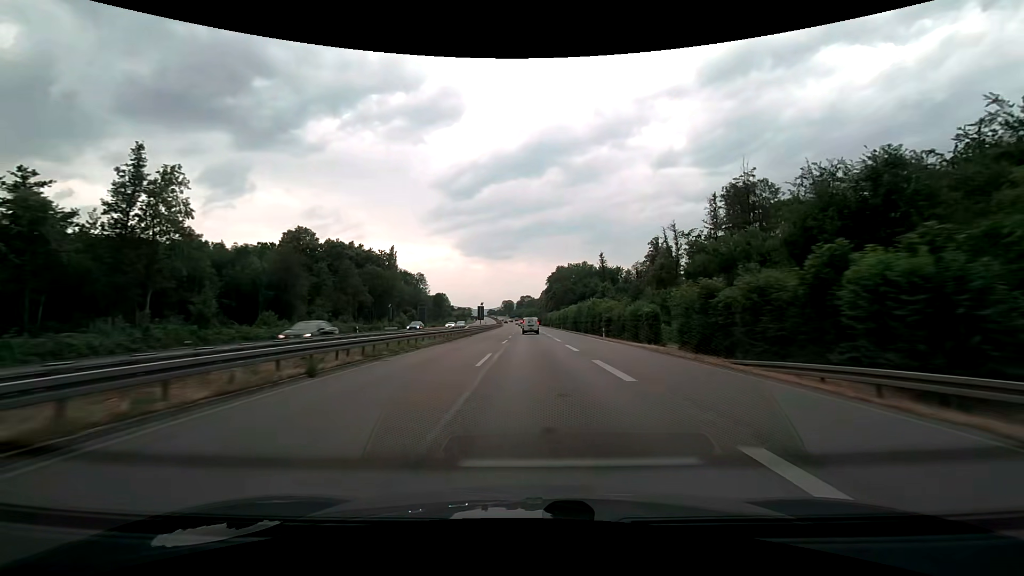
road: trunk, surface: asphalt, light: Day
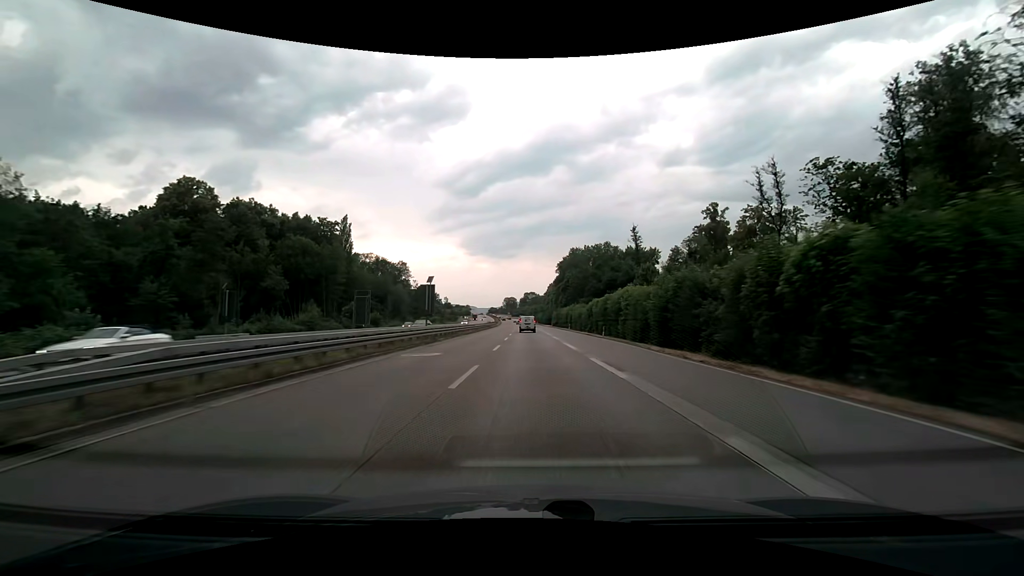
(+0.1, +47.4) m; 0°
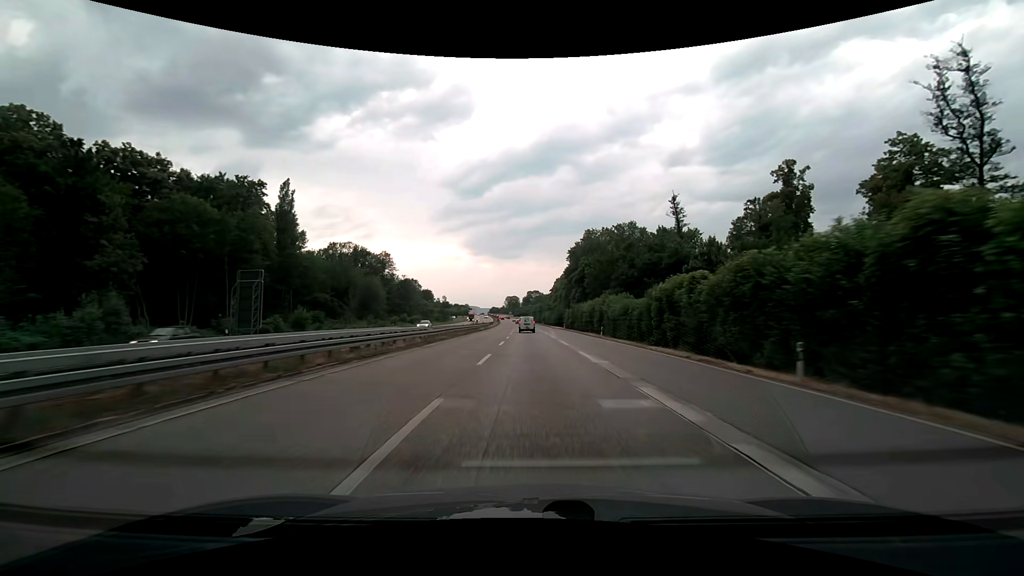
(-0.1, +31.7) m; -1°
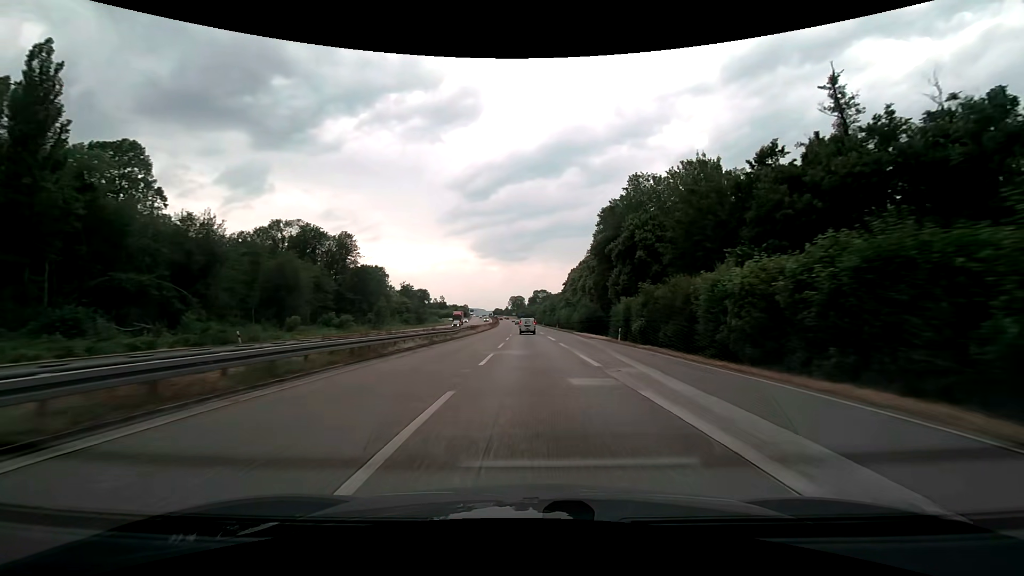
(-0.1, +47.8) m; 0°
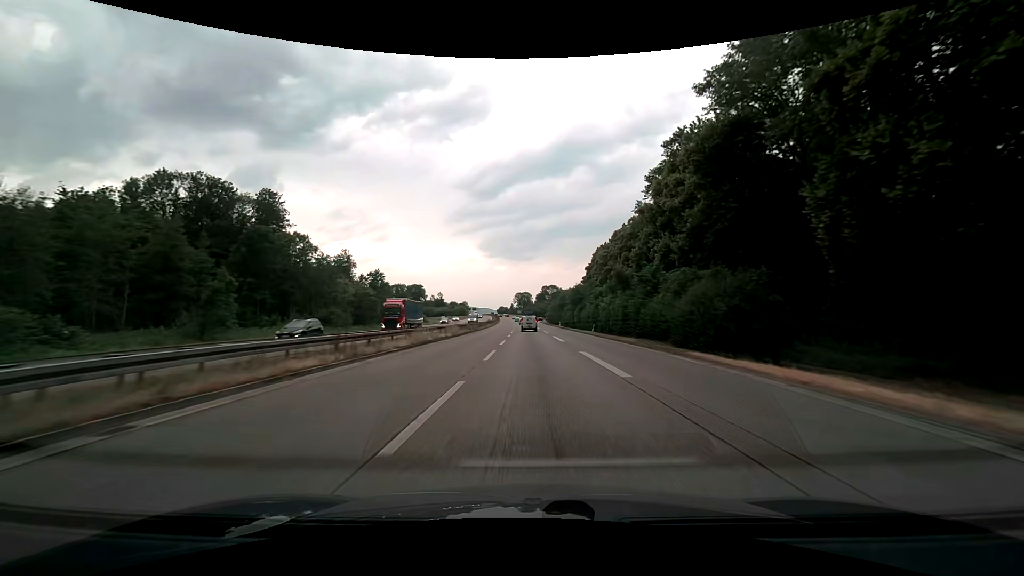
(-0.4, +47.6) m; -1°
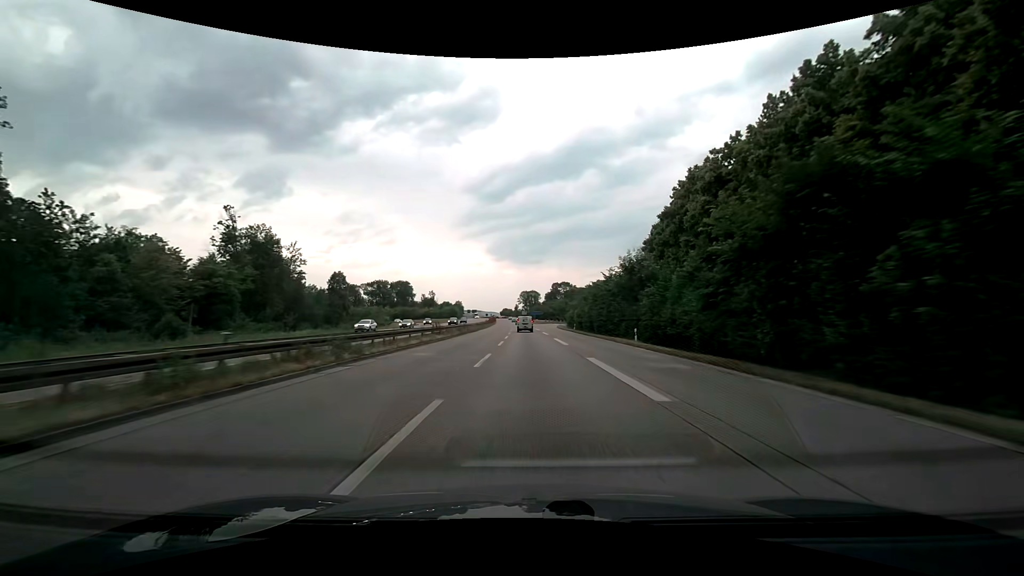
(-0.7, +63.6) m; -1°
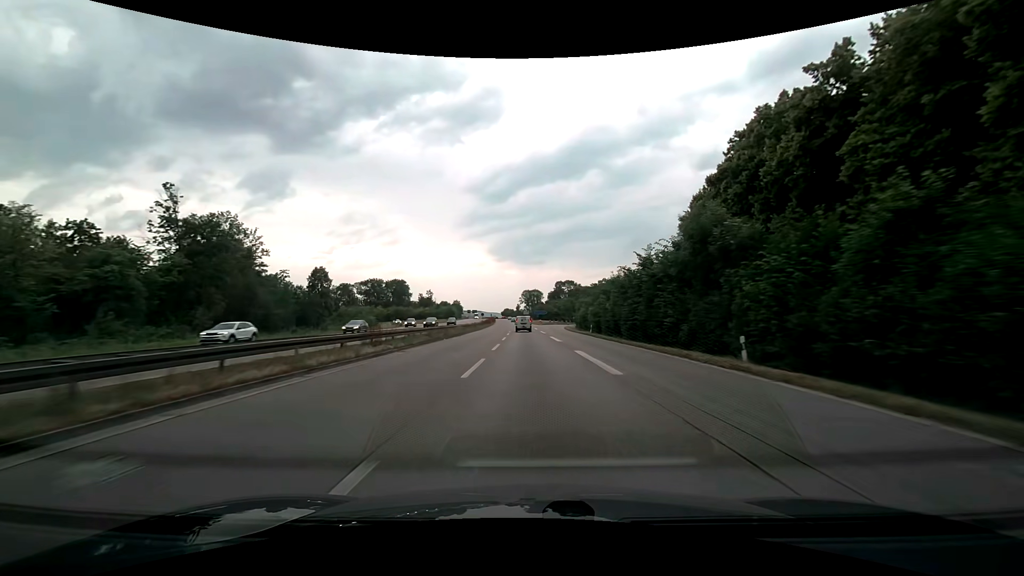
(0.0, +15.9) m; 0°
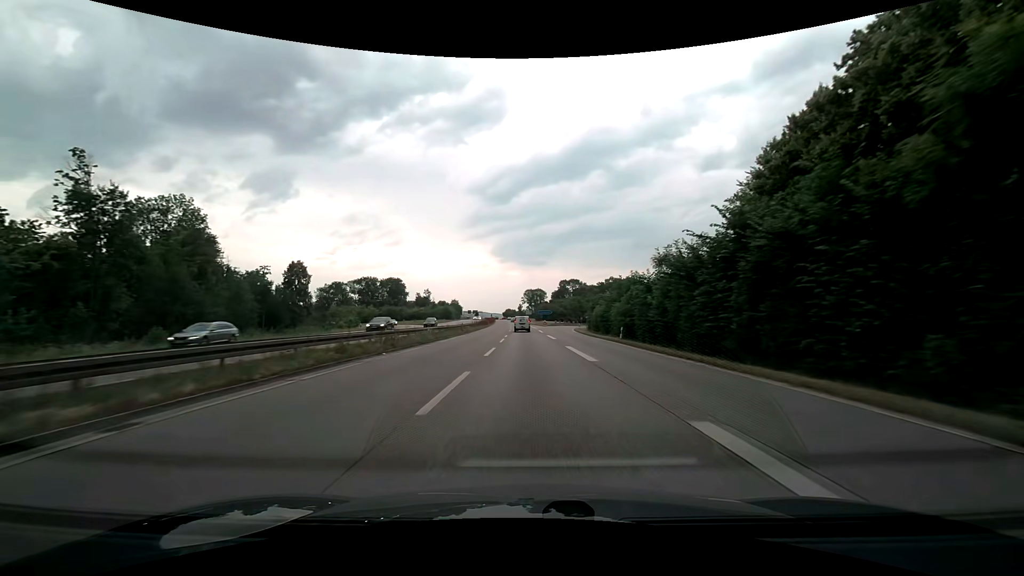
(-0.1, +16.0) m; -1°
(0, +10) (0, +20) (0, +30) (0, +40) (0, +50) (-1, +60) (-1, +70) (-1, +80) (-1, +90) (-2, +100) m
